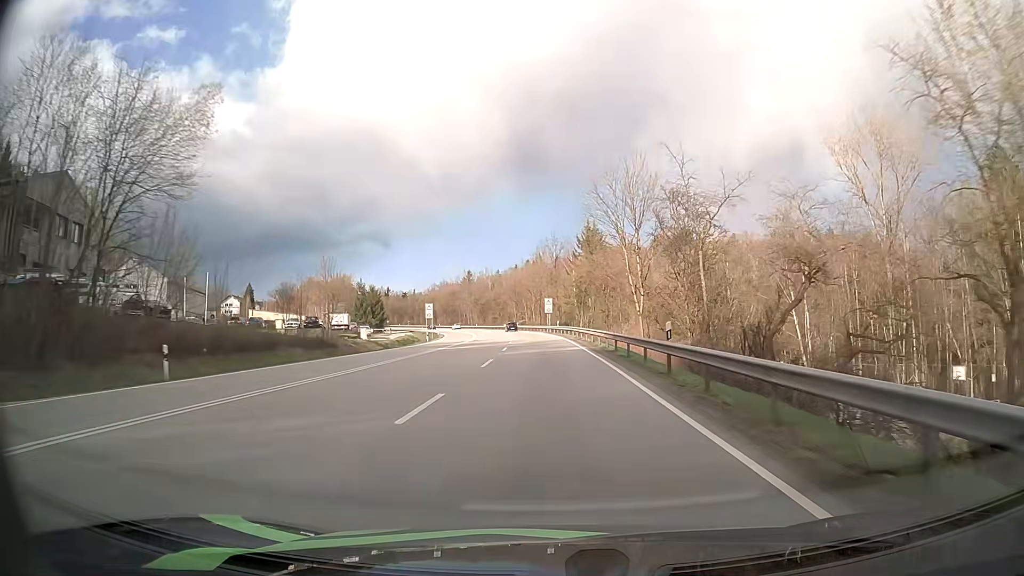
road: primary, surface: asphalt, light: Day
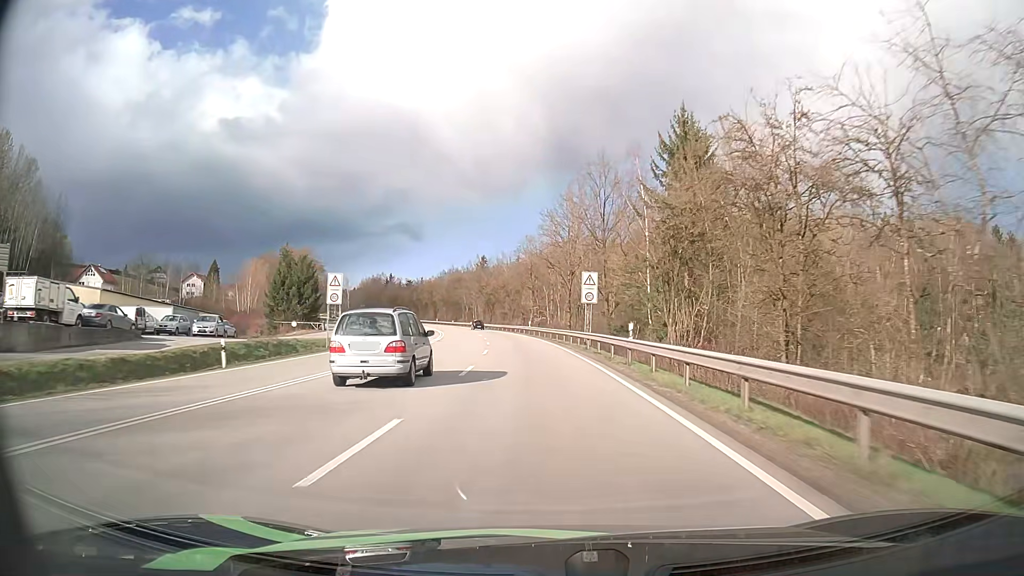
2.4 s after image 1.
(-0.8, +51.0) m; -2°
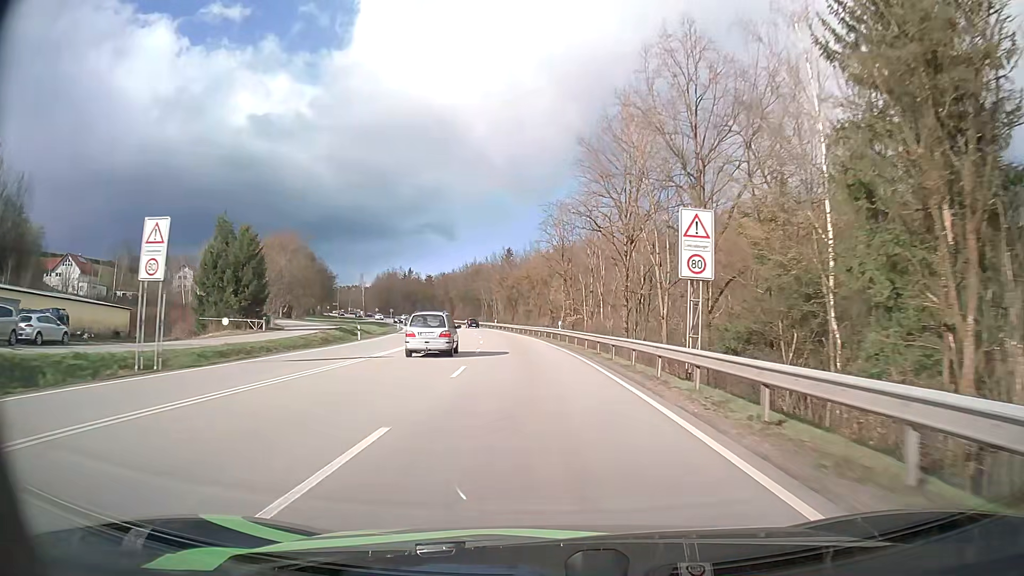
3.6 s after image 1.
(-0.5, +25.0) m; -2°
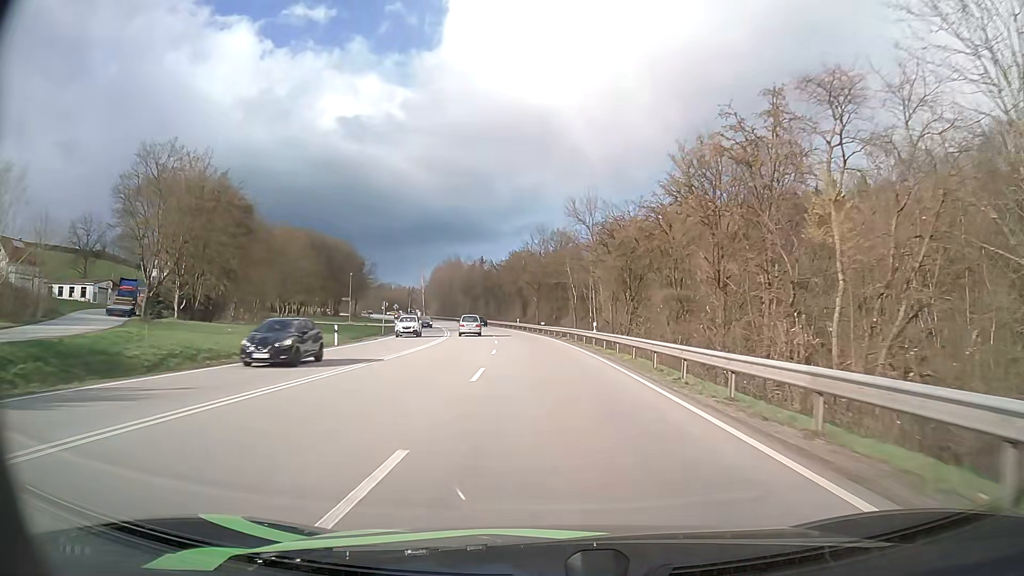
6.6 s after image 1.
(-4.7, +60.6) m; -8°
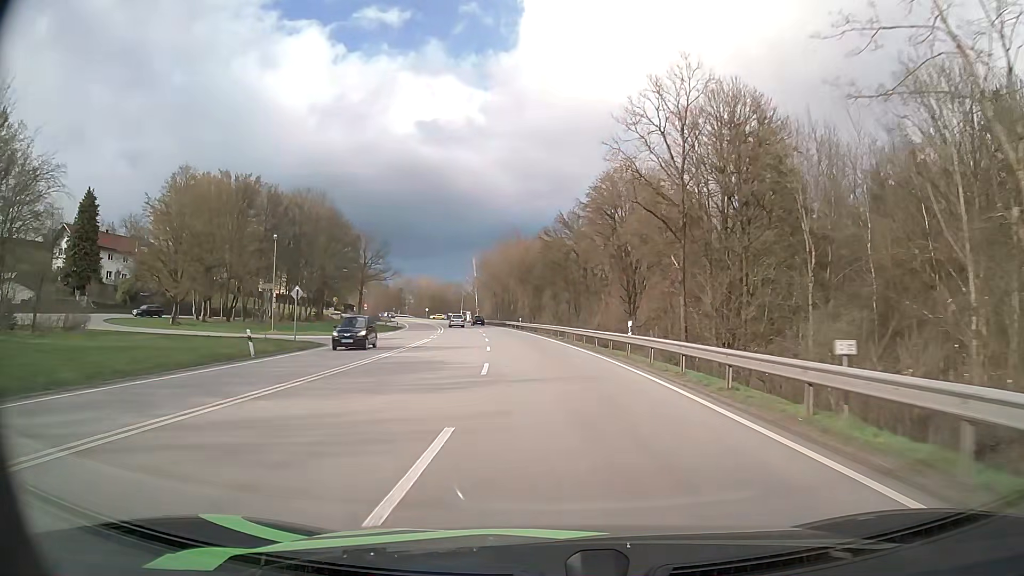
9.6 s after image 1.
(-3.5, +58.7) m; -7°
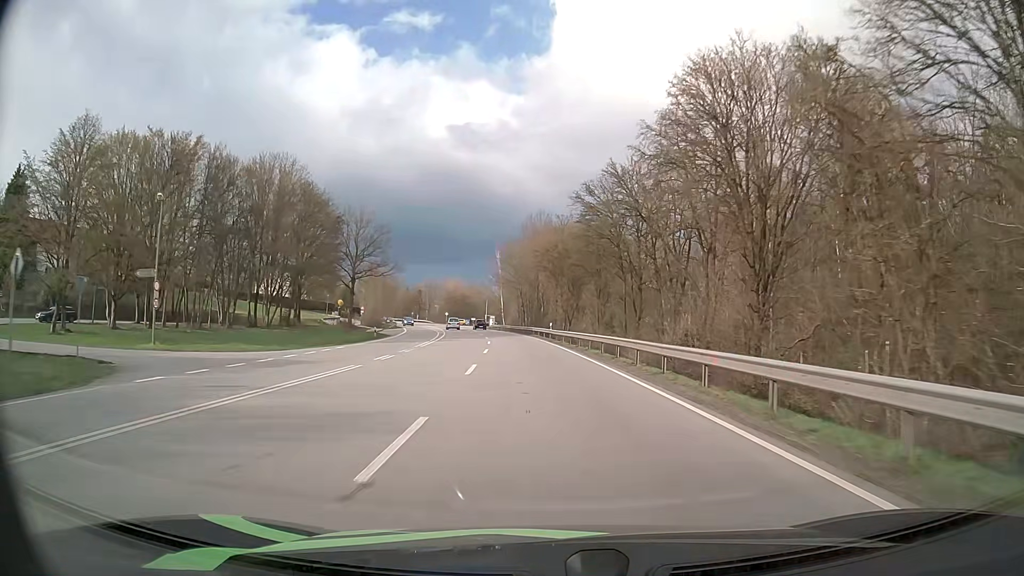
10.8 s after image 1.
(-0.6, +23.1) m; -3°
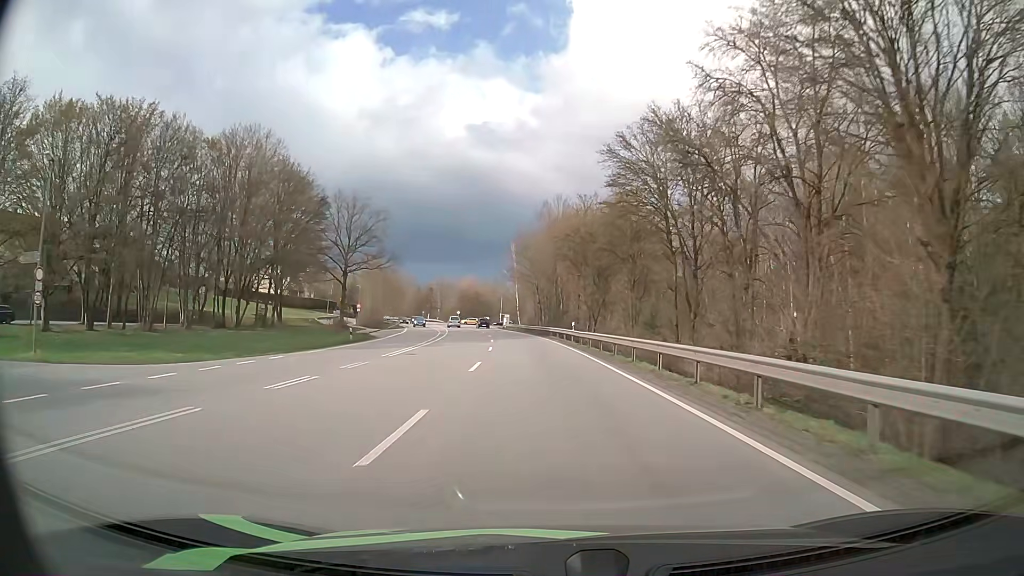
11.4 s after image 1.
(-0.1, +11.5) m; -1°
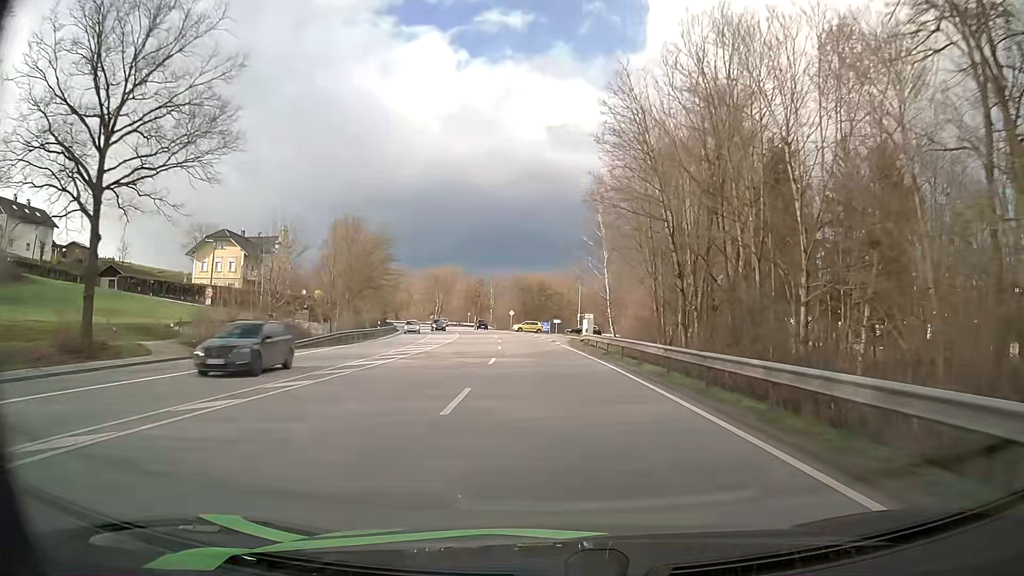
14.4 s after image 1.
(-3.4, +56.6) m; -7°
(0, +10) (0, +20) (-1, +30) (-2, +40) (-2, +50) (-3, +60) (-5, +70) (-6, +80) (-8, +90) (-10, +99) m
